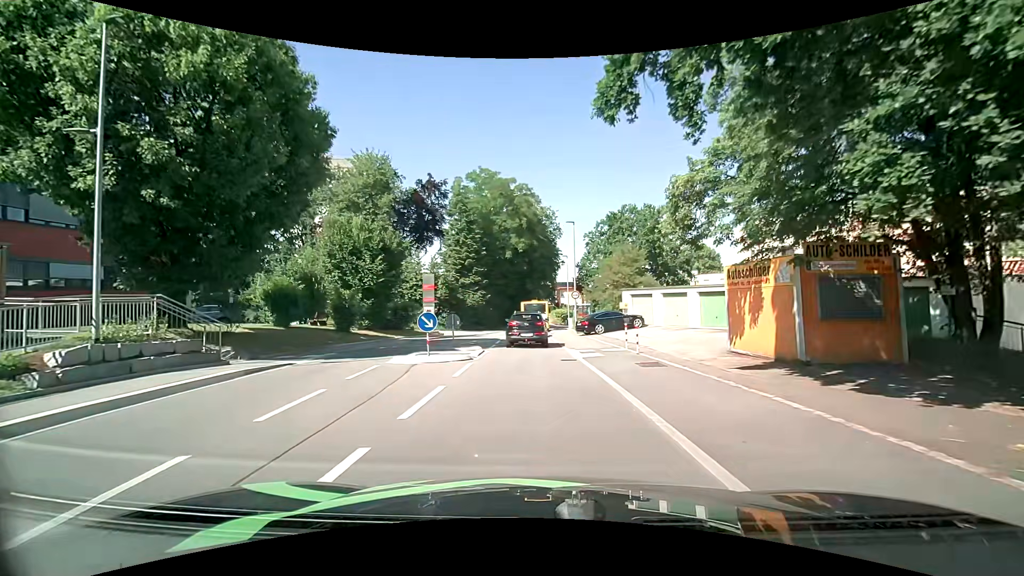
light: Day
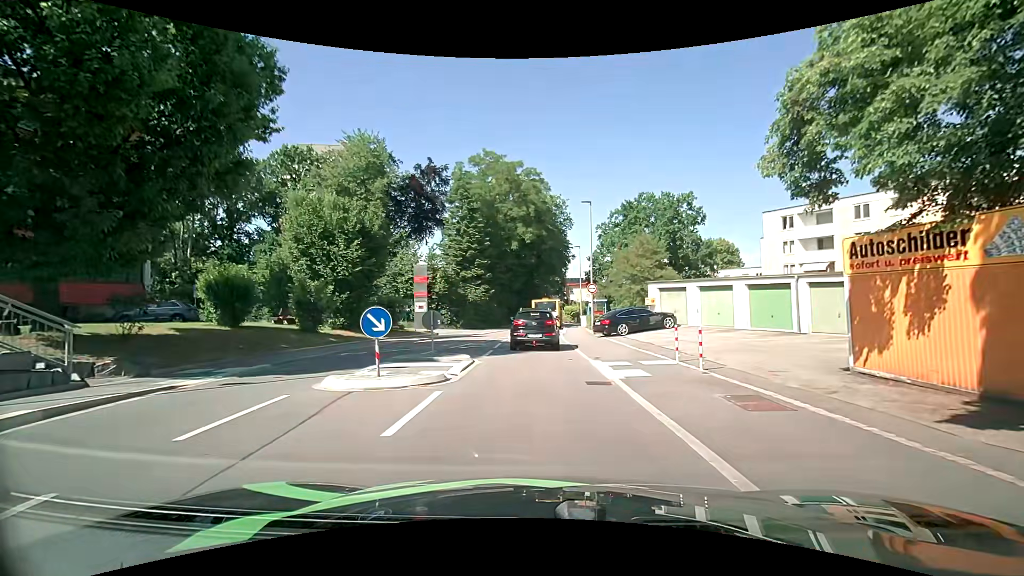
(-0.1, +5.5) m; -2°
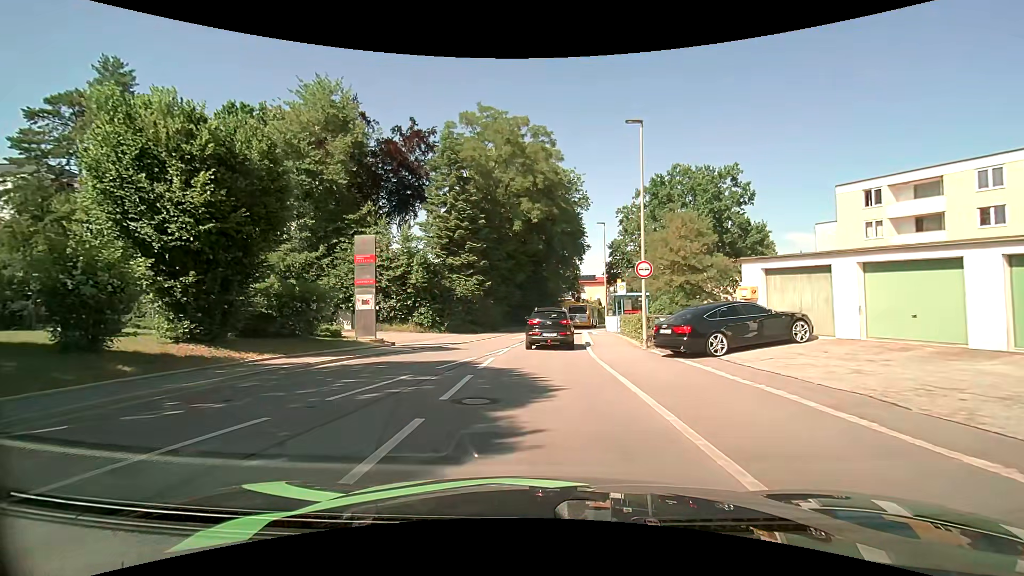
(0.0, +12.7) m; 0°
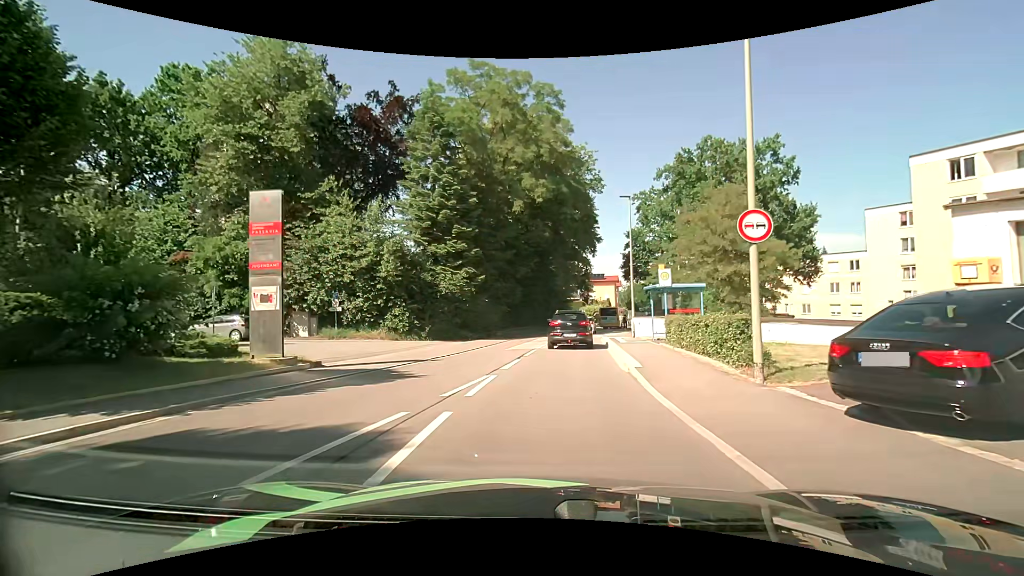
(-0.1, +8.6) m; 0°
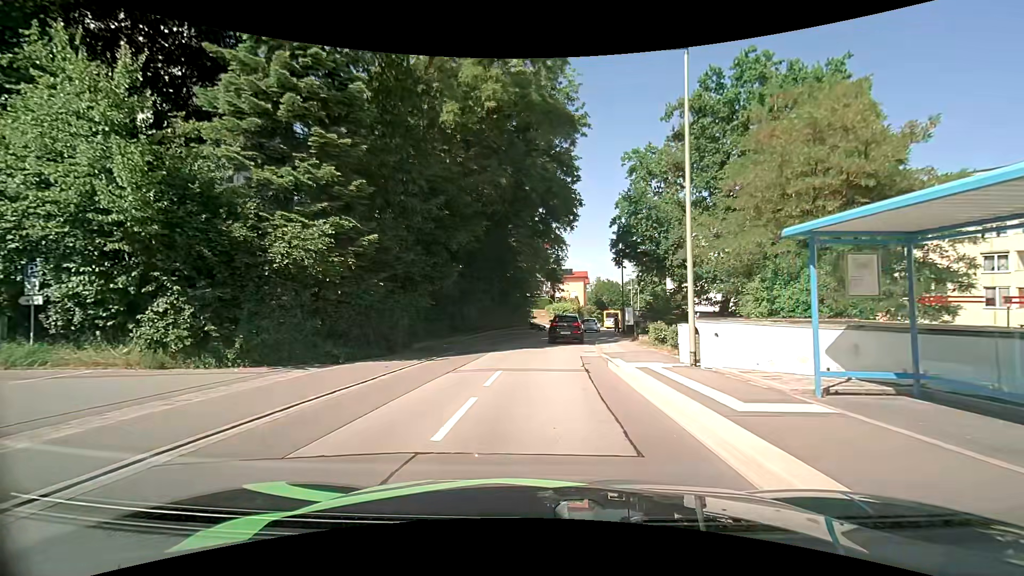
(+0.4, +16.6) m; +4°
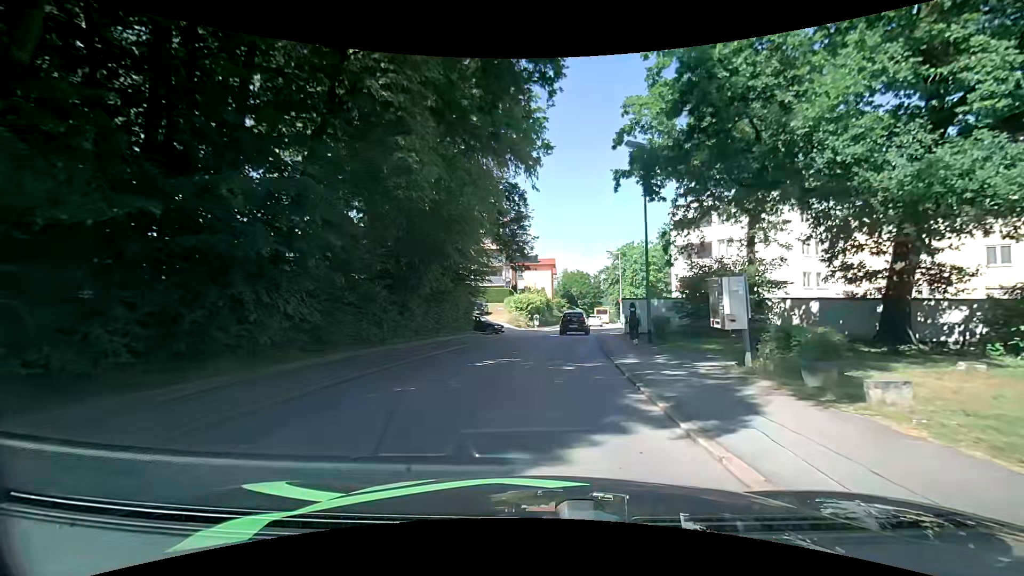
(+0.8, +20.7) m; +5°
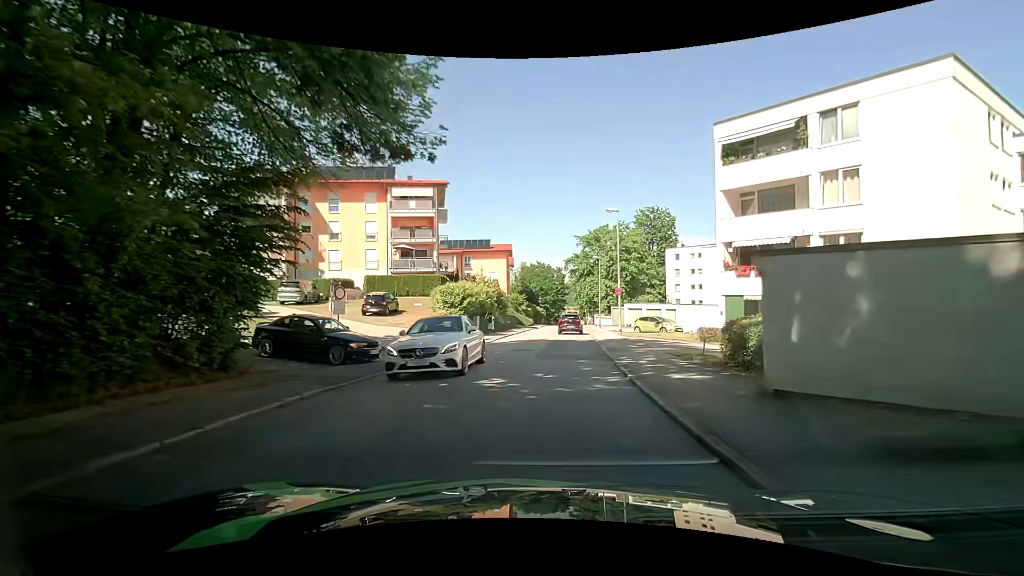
(+0.7, +22.7) m; +5°
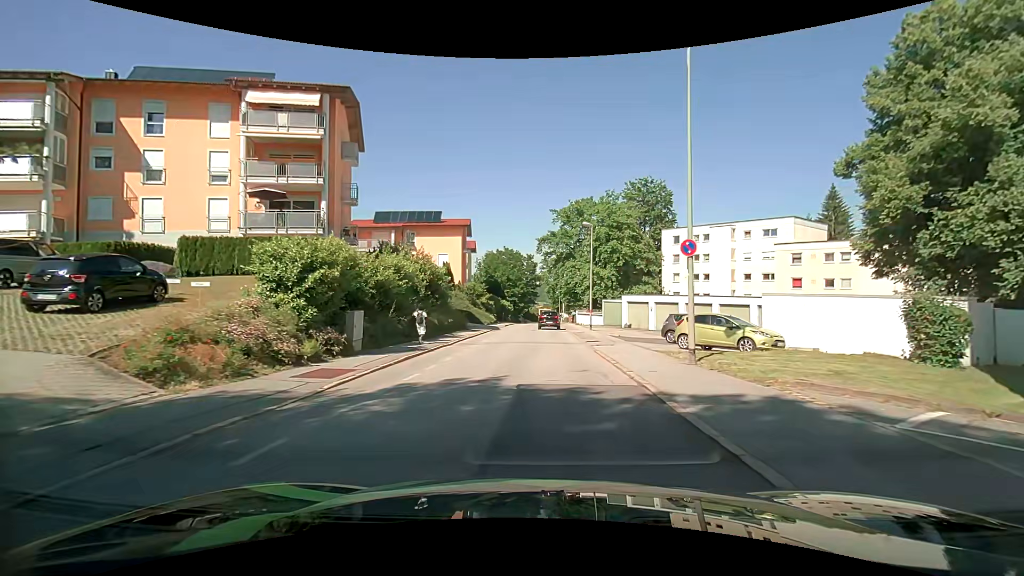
(+0.2, +19.7) m; +2°
(0, +10) (0, +20) (+1, +30) (+1, +40) (+1, +50) (+1, +60) (+1, +70) (+1, +80) (+1, +90) (+1, +100) m
